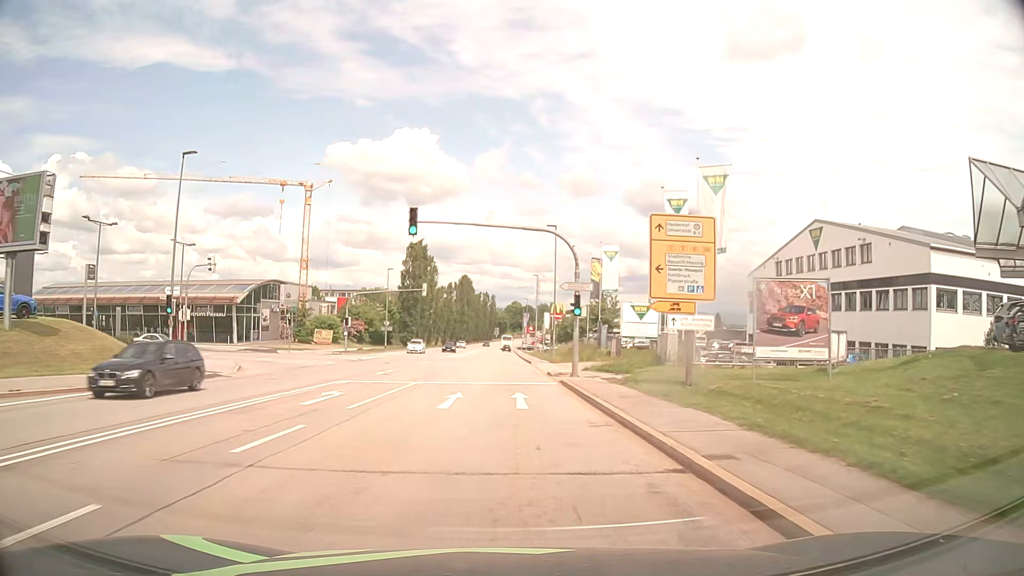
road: secondary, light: Day
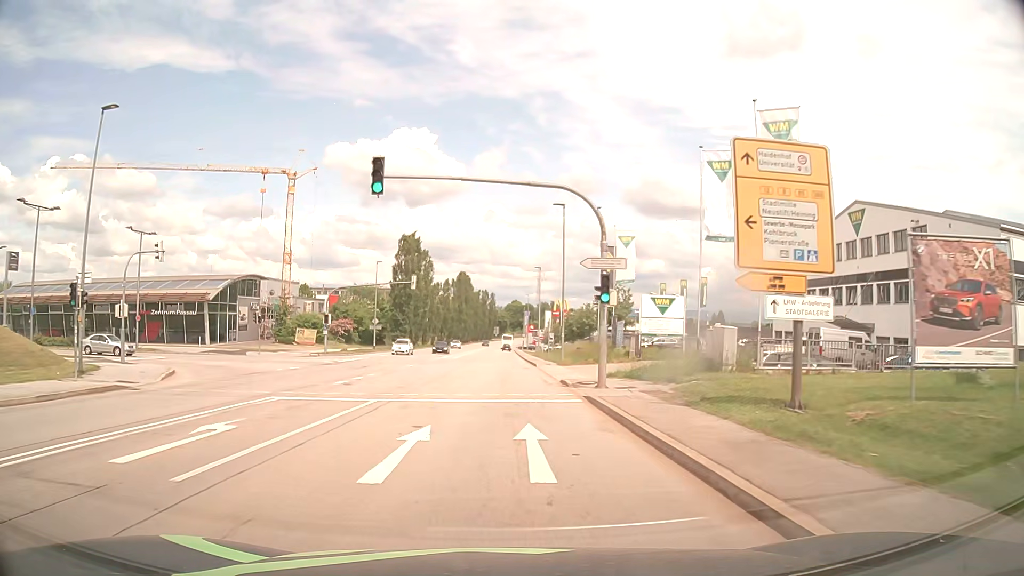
(0.0, +7.6) m; 0°
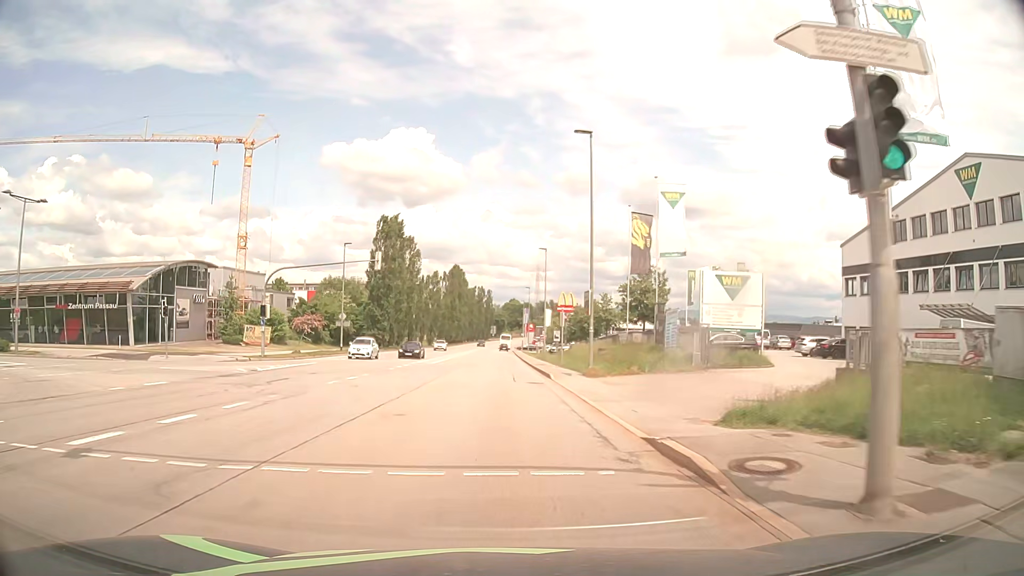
(0.0, +15.3) m; 0°
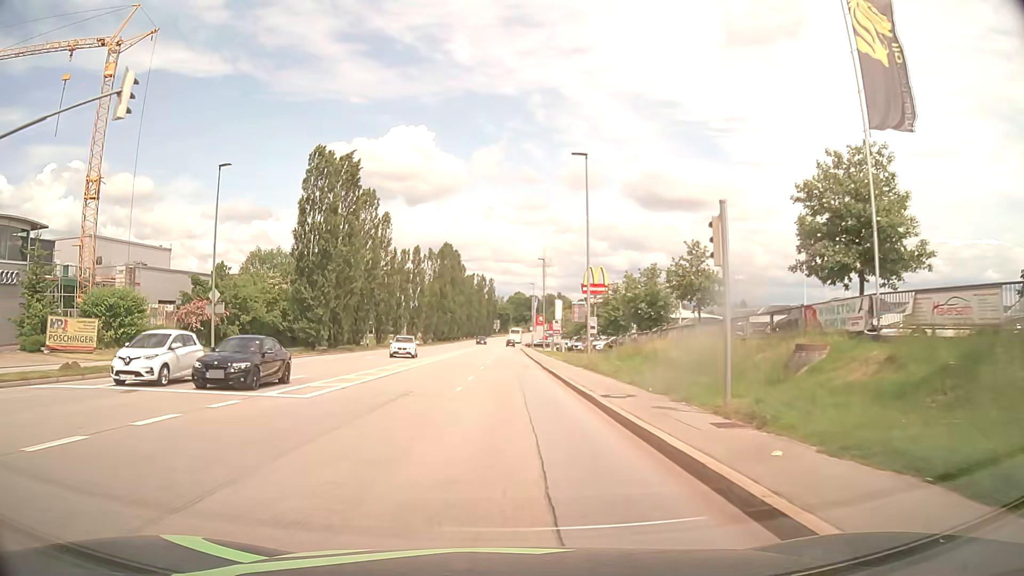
(+0.1, +30.5) m; 0°
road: tertiary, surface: asphalt
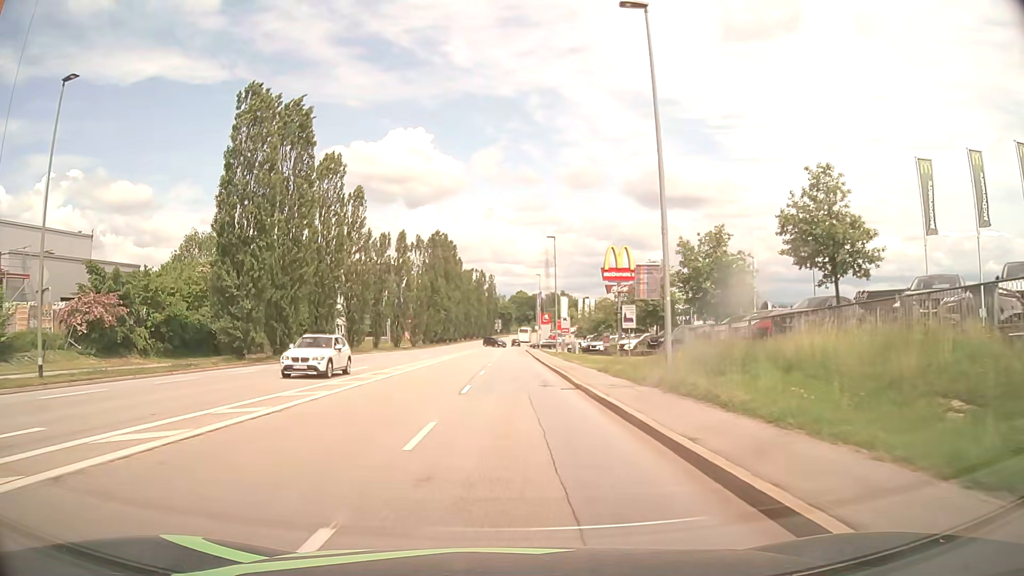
(0.0, +15.3) m; 0°
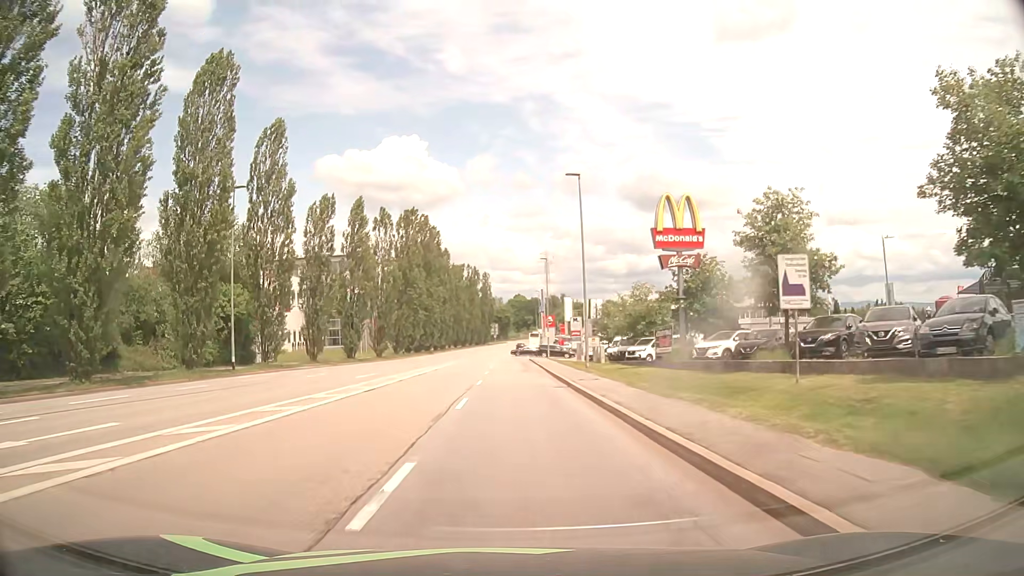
(+0.1, +23.0) m; +1°
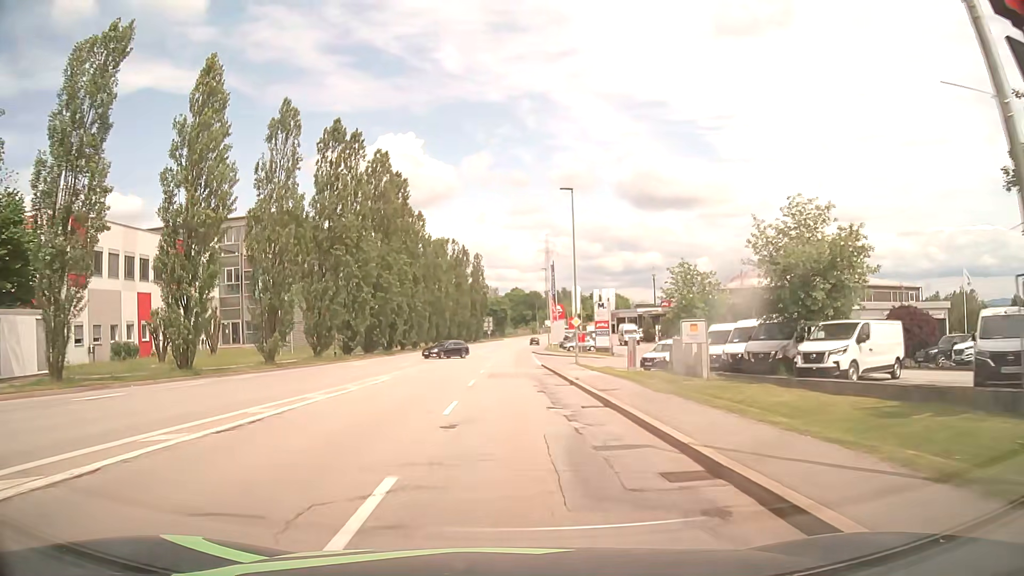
(-0.1, +30.5) m; 0°
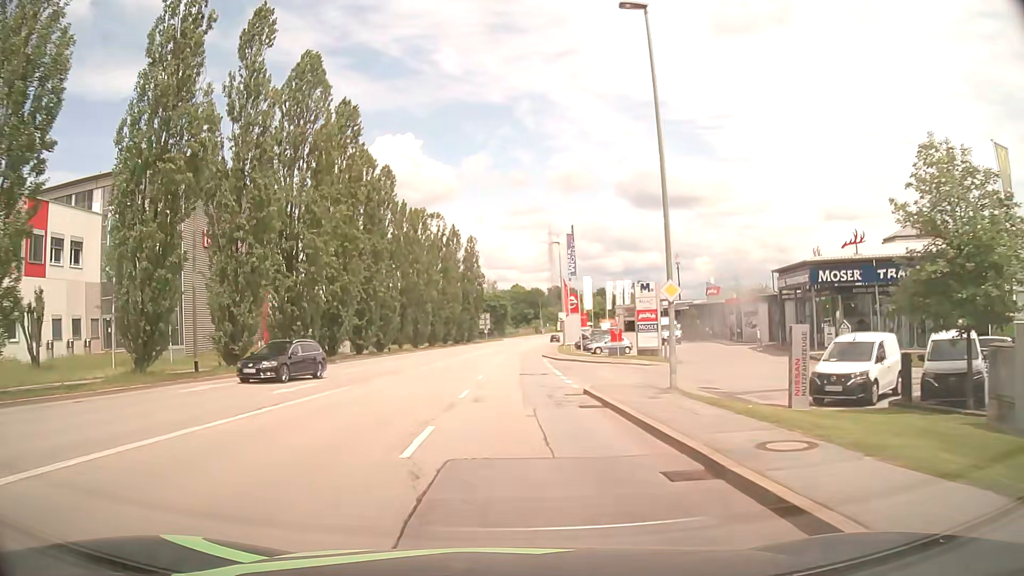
(+0.1, +22.8) m; 0°
(0, +10) (0, +20) (0, +30) (0, +40) (+1, +50) (+1, +60) (+2, +70) (+2, +80) (+3, +90) (+5, +100) m
